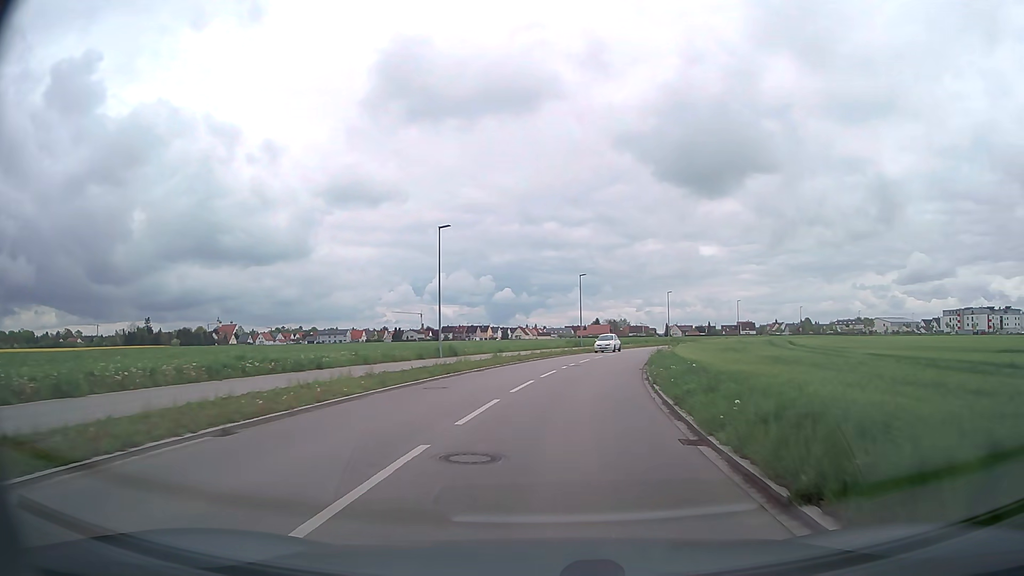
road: tertiary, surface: asphalt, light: Day
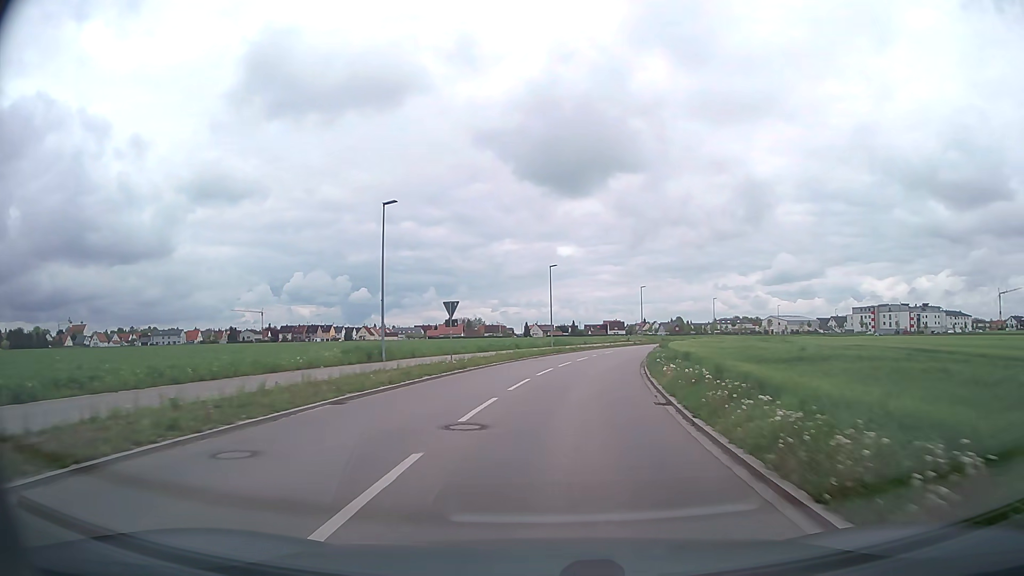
(+4.8, +42.4) m; +12°
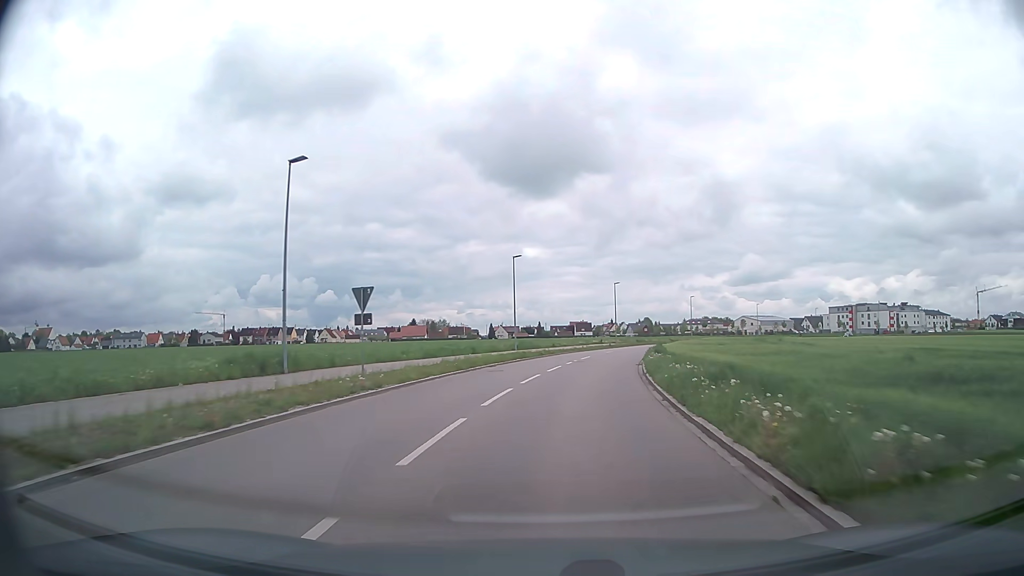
(+0.2, +9.4) m; +3°
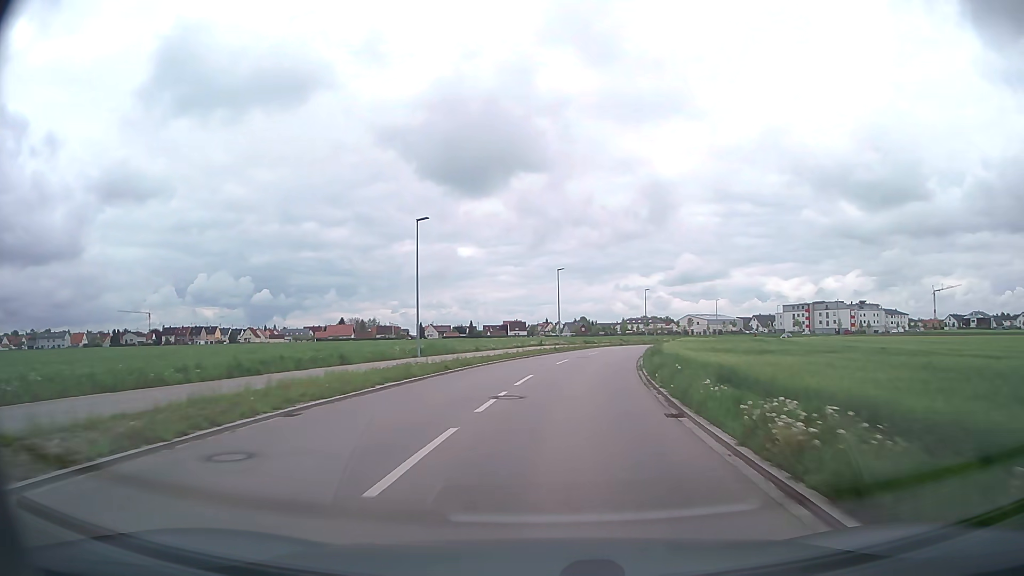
(+0.9, +19.2) m; +5°
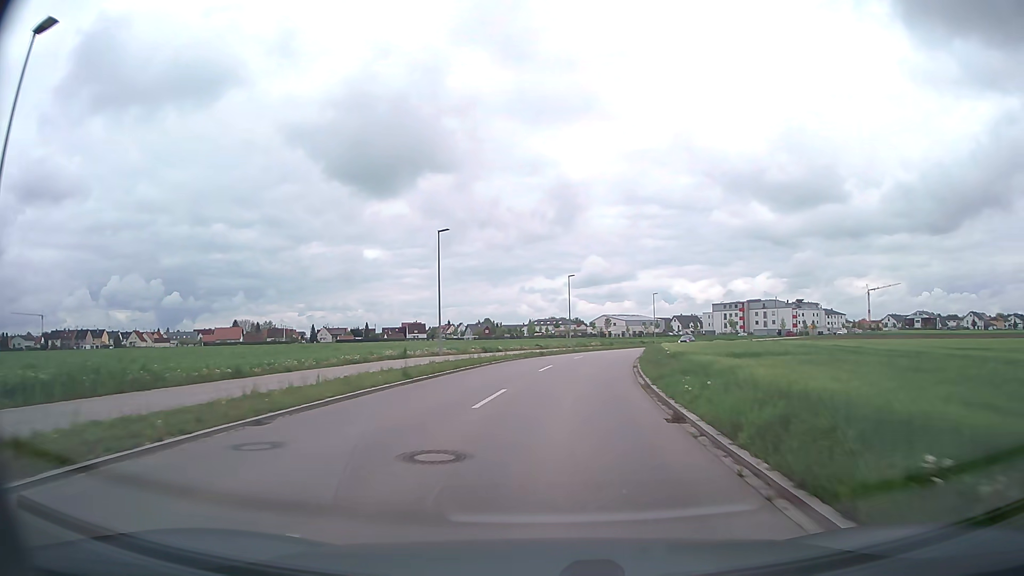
(+2.1, +28.8) m; +8°
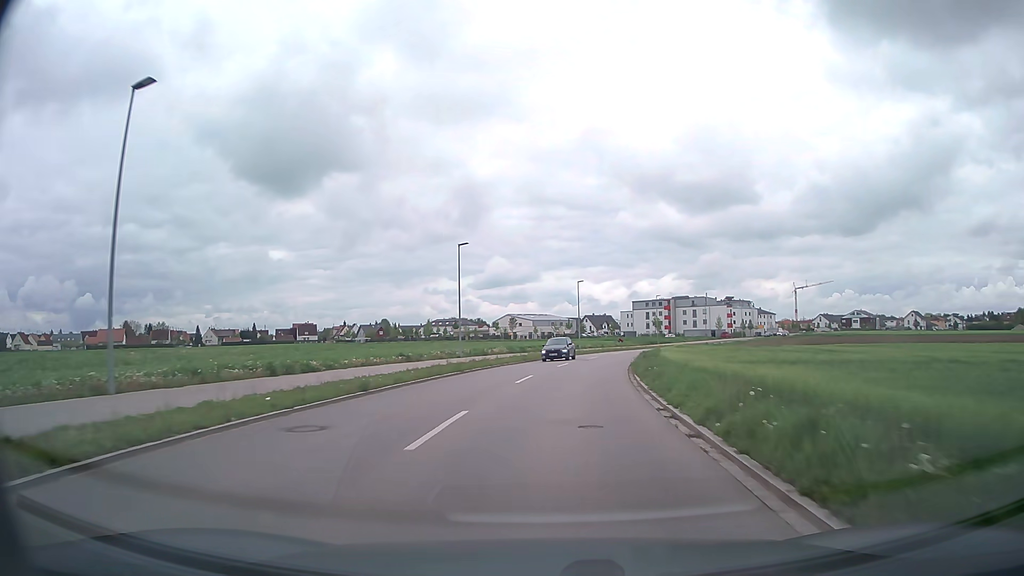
(+1.8, +28.1) m; +8°
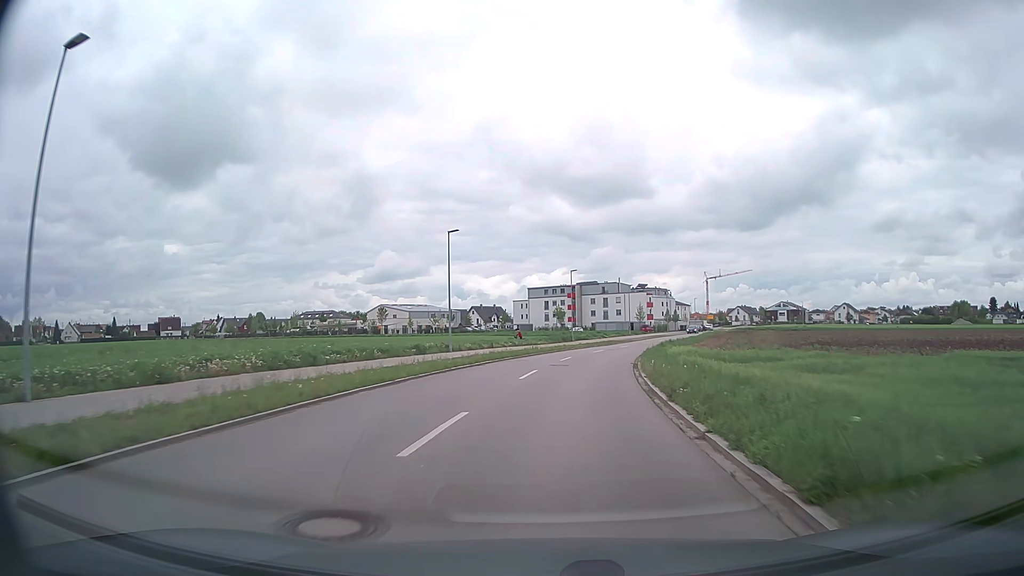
(+2.9, +36.1) m; +9°
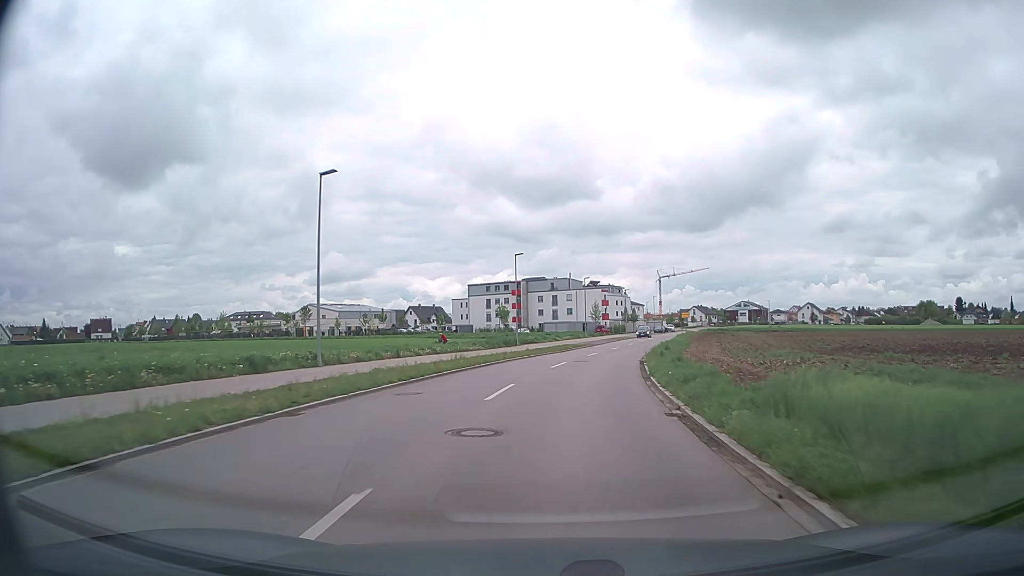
(+0.7, +17.8) m; +4°
(0, +10) (+1, +20) (+2, +30) (+4, +40) (+7, +49) (+9, +59) (+11, +69) (+14, +79) (+16, +88) (+19, +98) m
